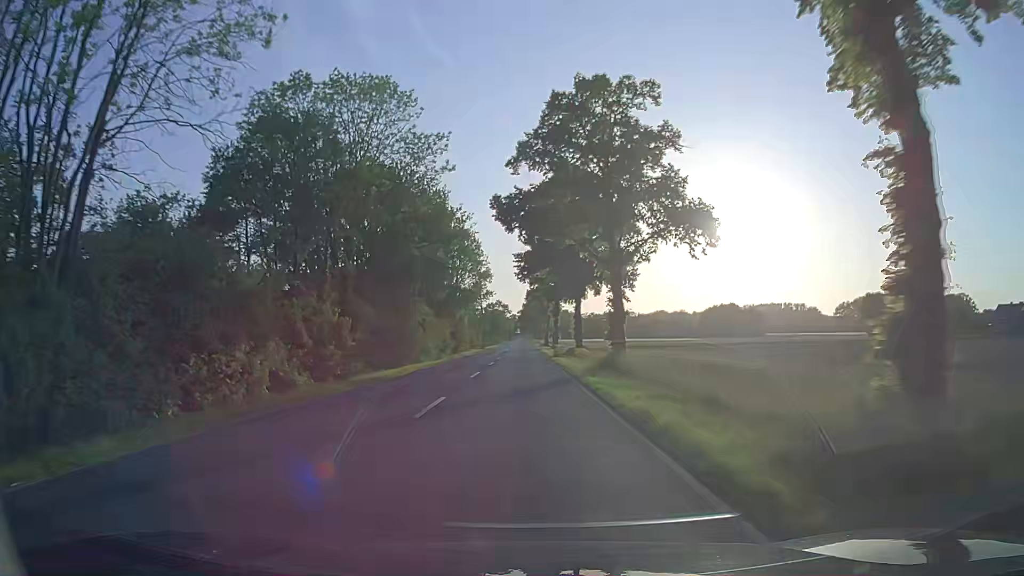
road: secondary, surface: asphalt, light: Day
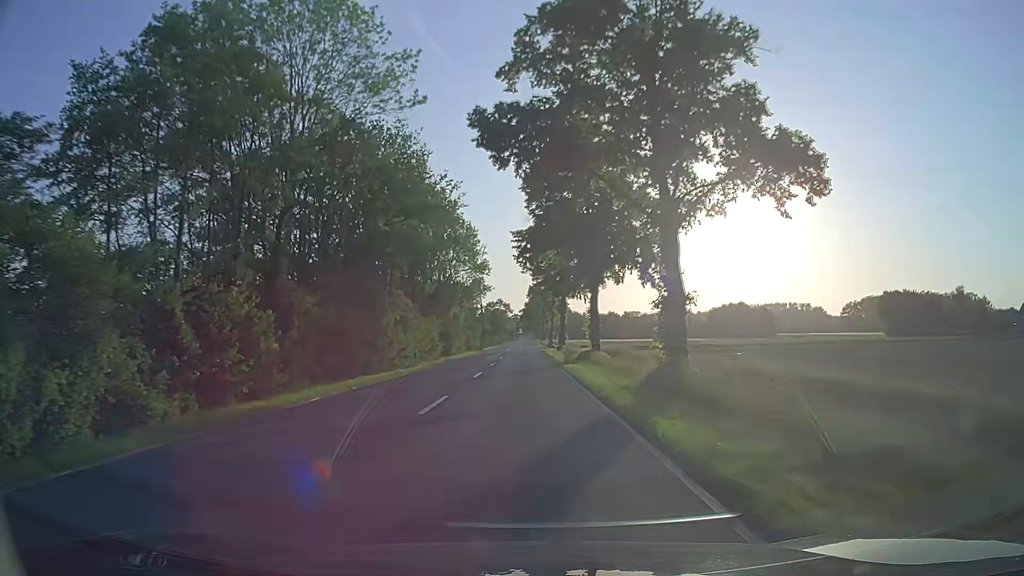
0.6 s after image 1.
(0.0, +11.3) m; 0°
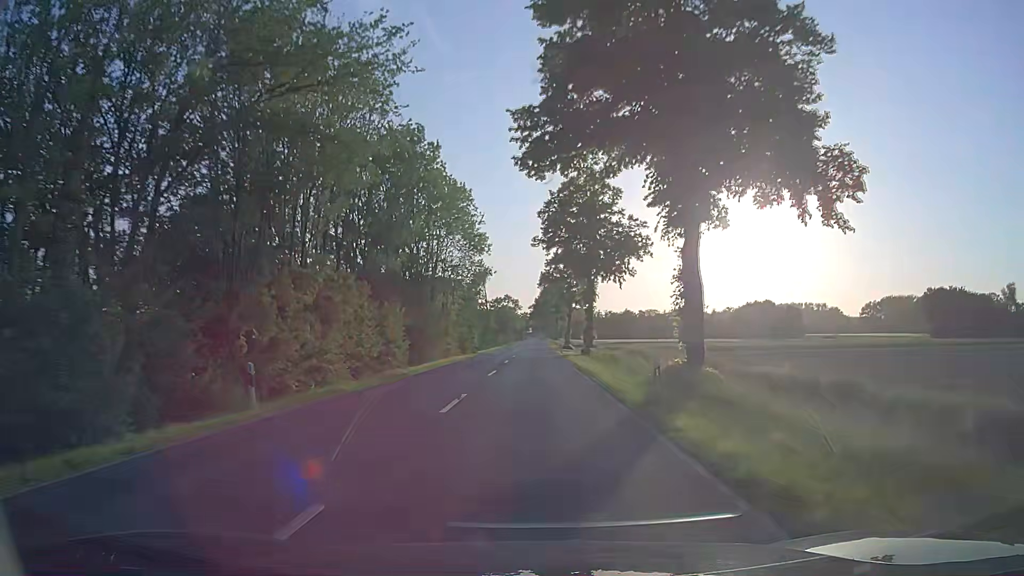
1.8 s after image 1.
(-0.3, +22.8) m; -1°
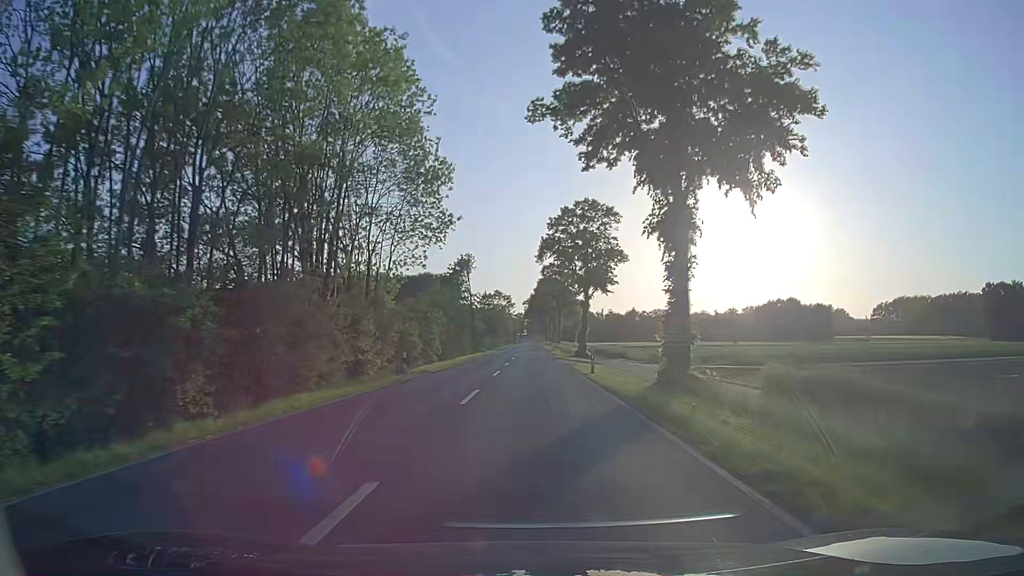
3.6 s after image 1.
(+0.2, +34.2) m; +1°
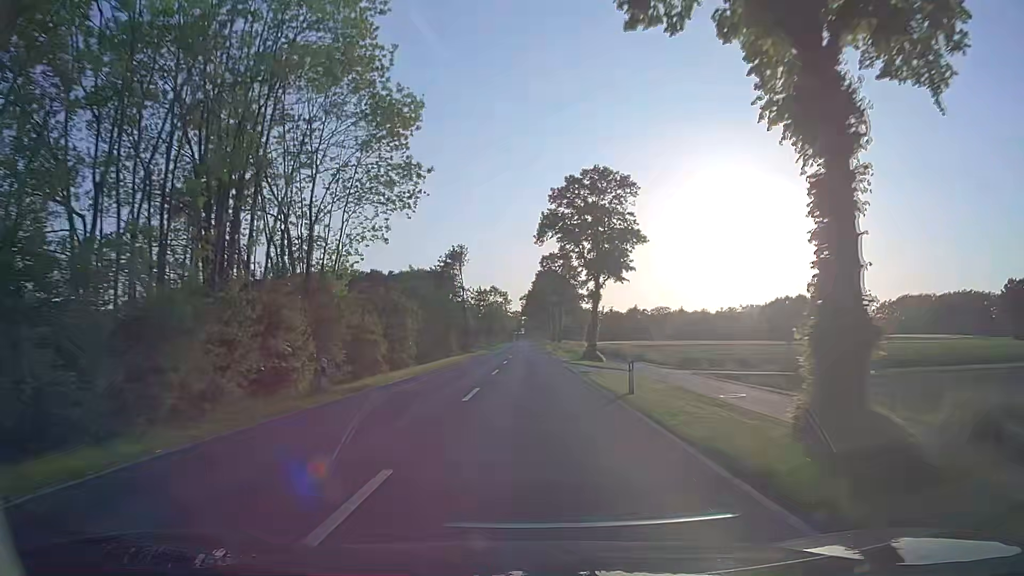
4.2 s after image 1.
(0.0, +11.4) m; +1°
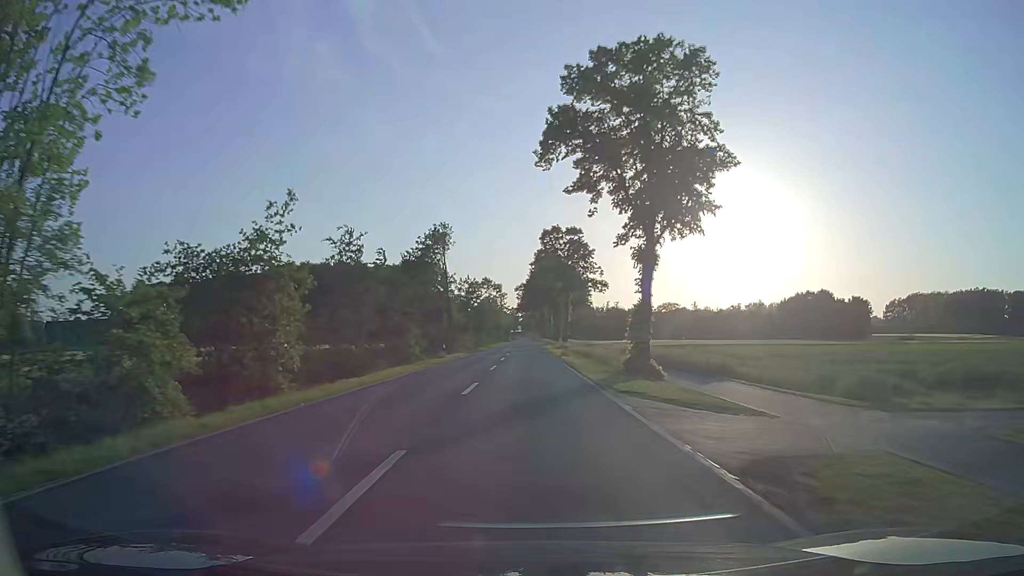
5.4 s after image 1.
(-0.1, +22.9) m; 0°
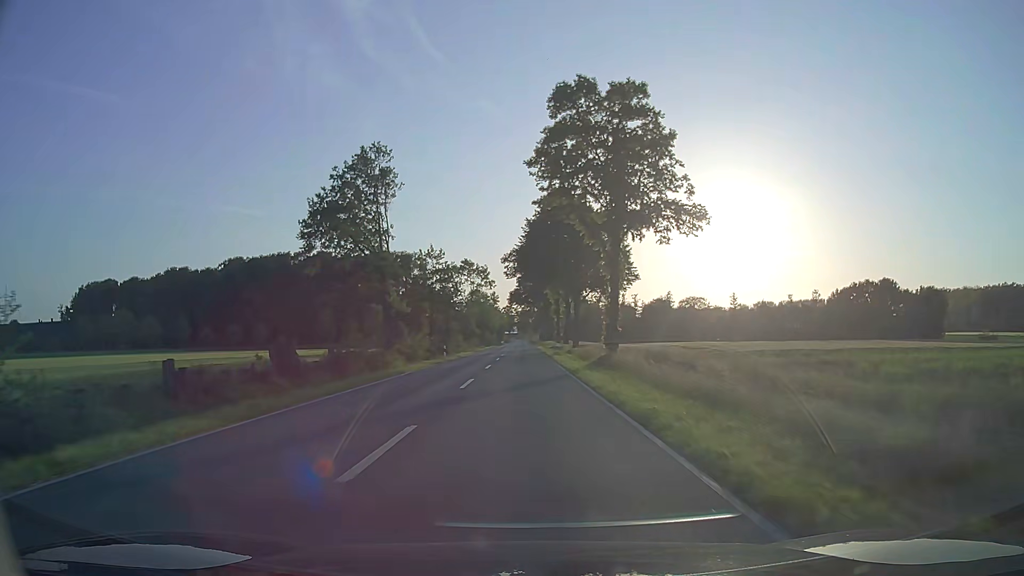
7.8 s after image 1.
(+0.1, +45.9) m; 0°
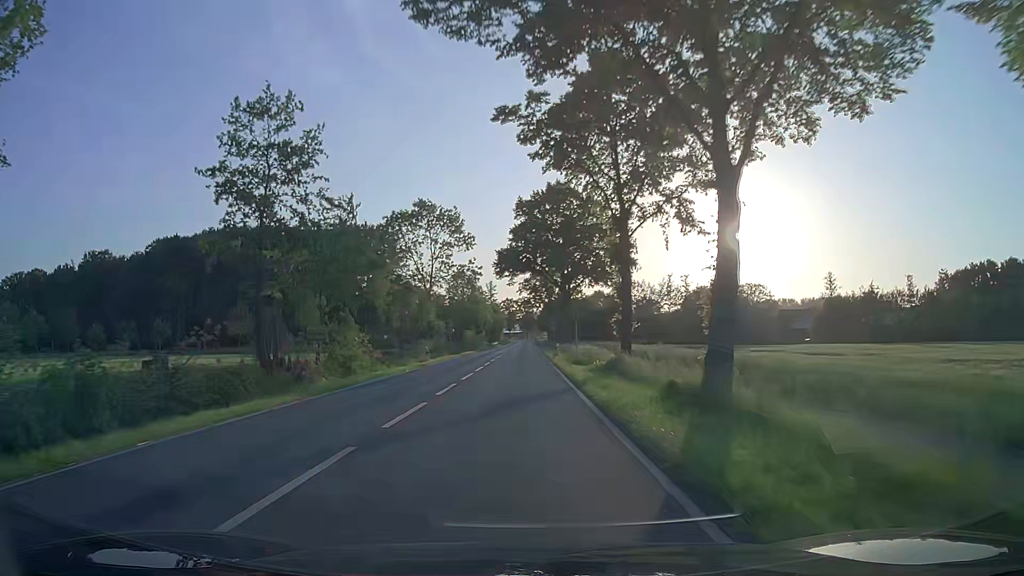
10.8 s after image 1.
(0.0, +57.3) m; 0°
(0, +10) (0, +20) (0, +30) (0, +40) (0, +50) (0, +60) (0, +70) (0, +80) (0, +90) (-1, +100) m
